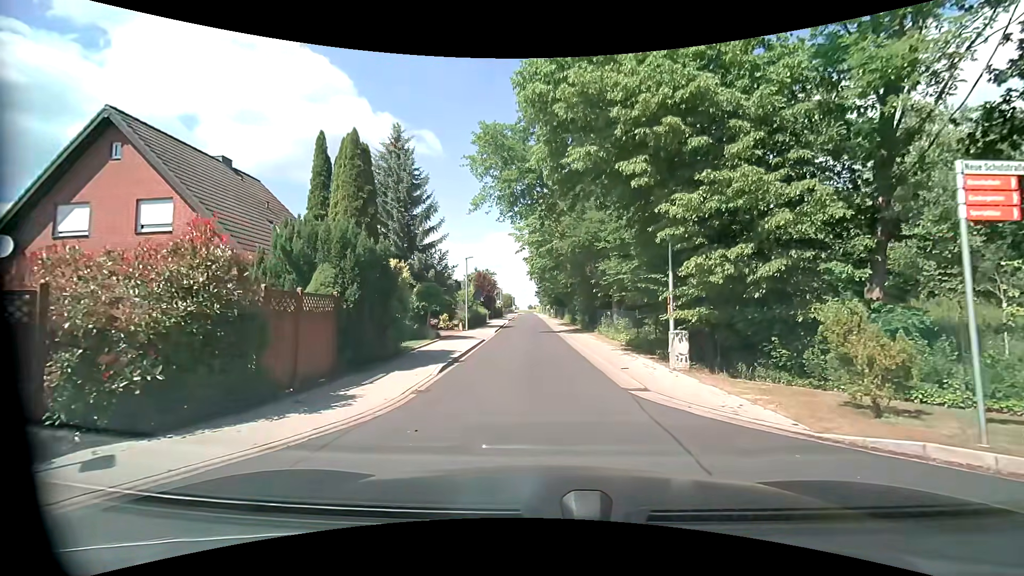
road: residential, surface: asphalt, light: Day
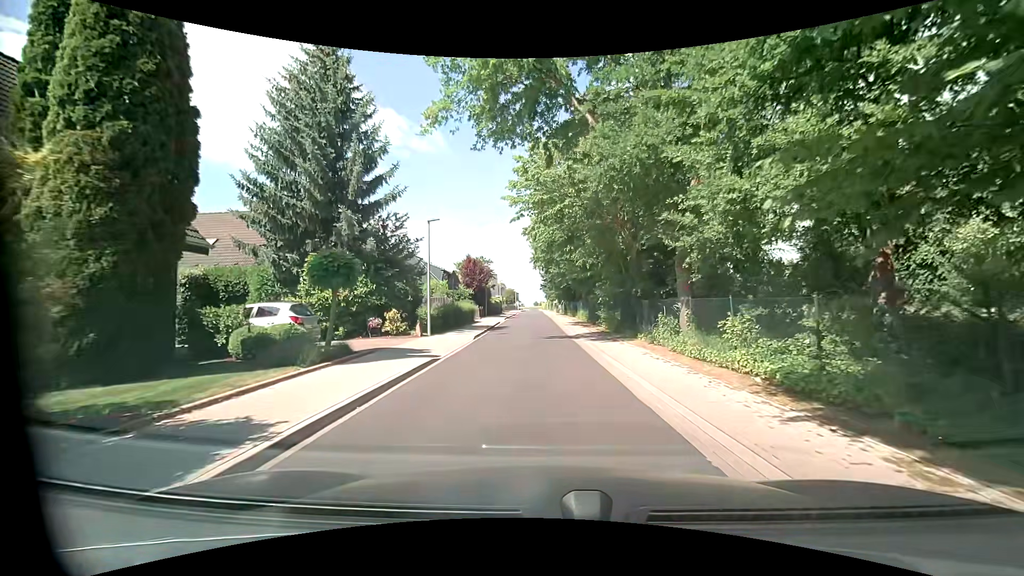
(-0.1, +13.0) m; -1°
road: unclassified
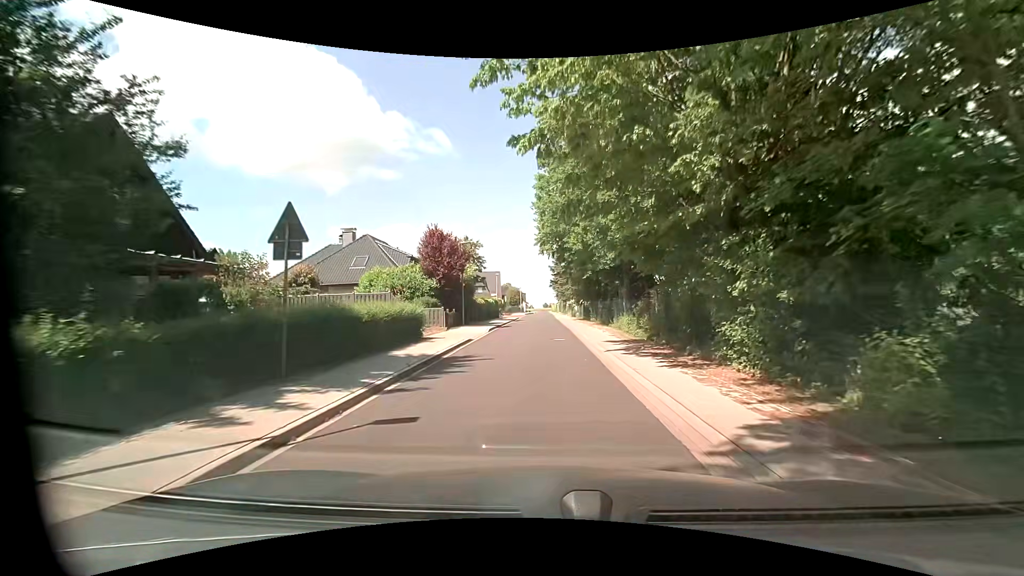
(+0.1, +18.2) m; 0°
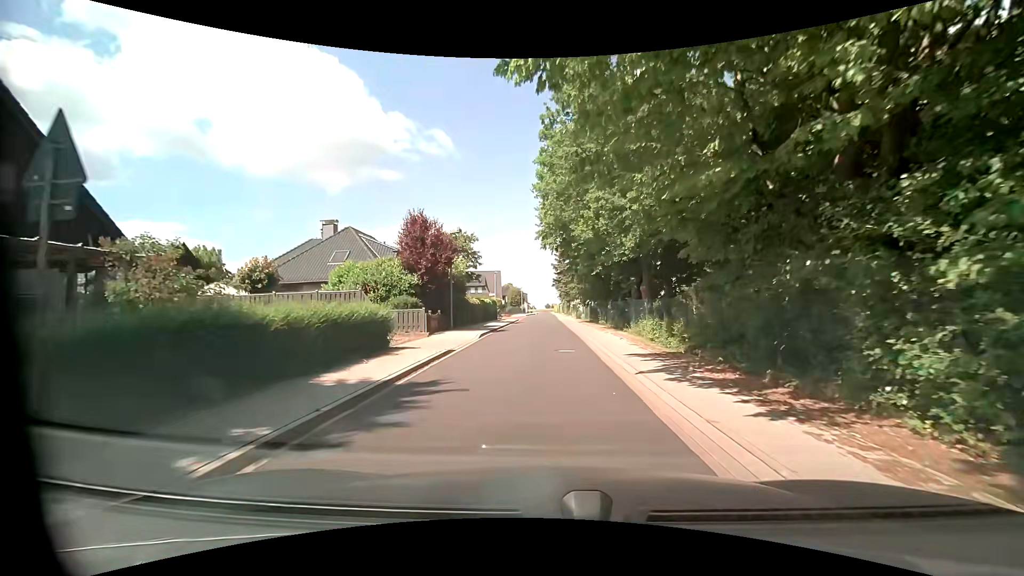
(0.0, +4.4) m; +1°
